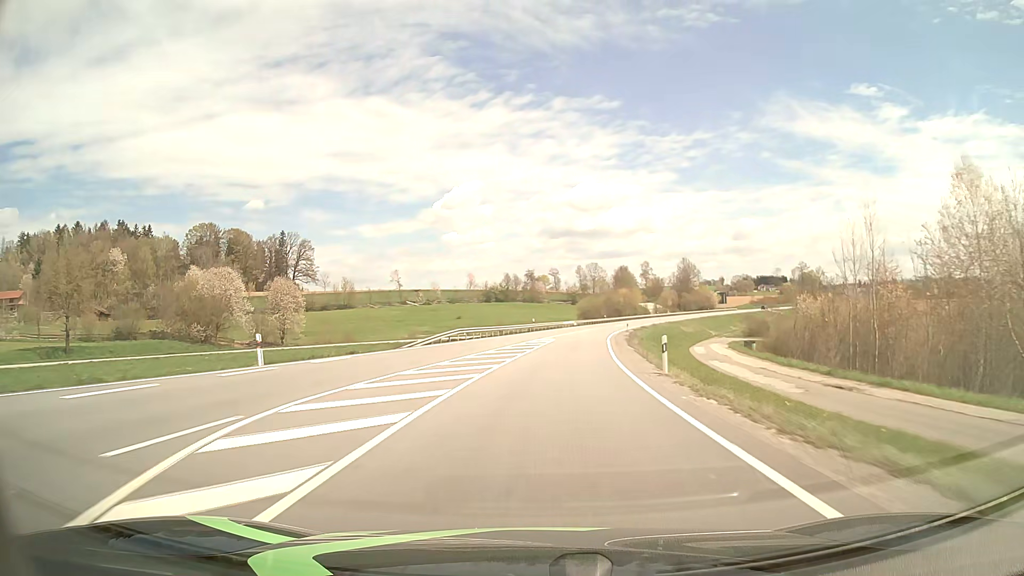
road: primary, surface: asphalt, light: Day
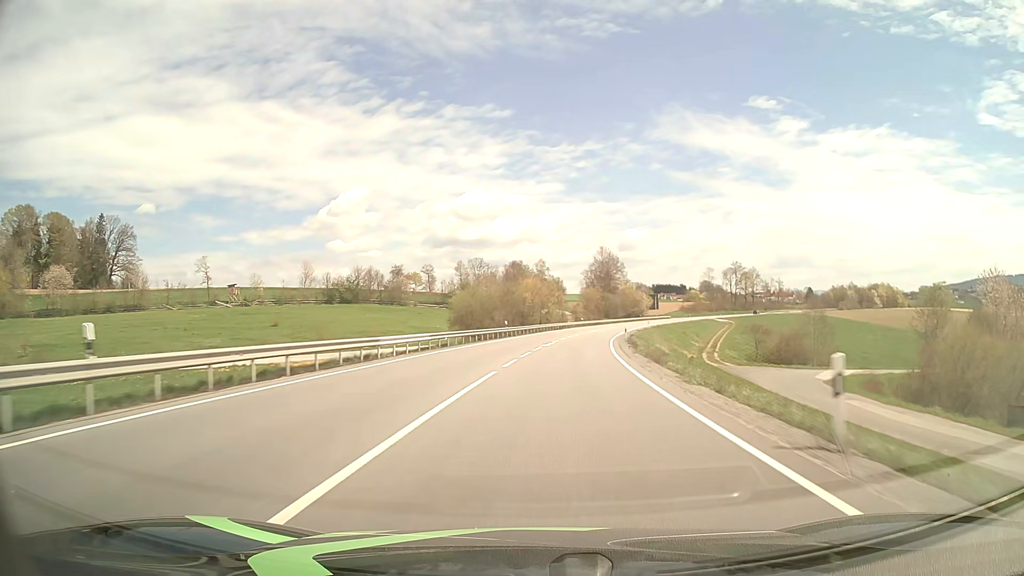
(+5.0, +62.8) m; +10°
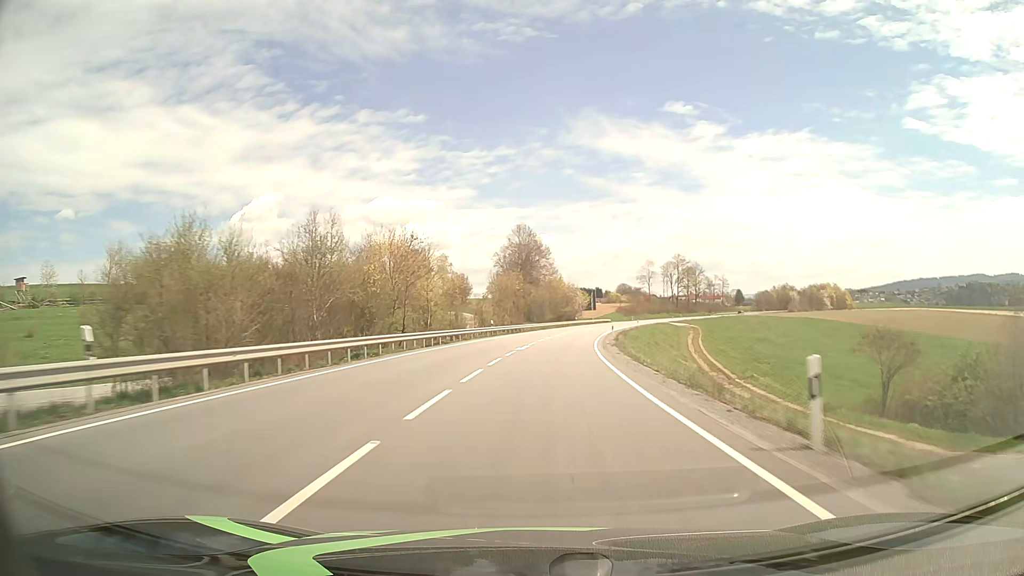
(+3.4, +47.1) m; +8°
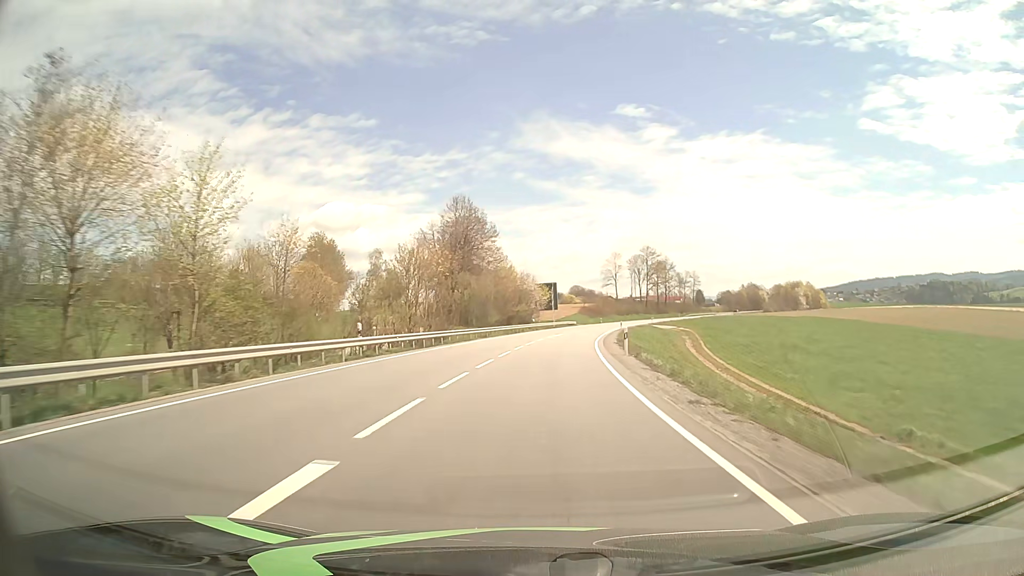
(+1.2, +31.5) m; +4°
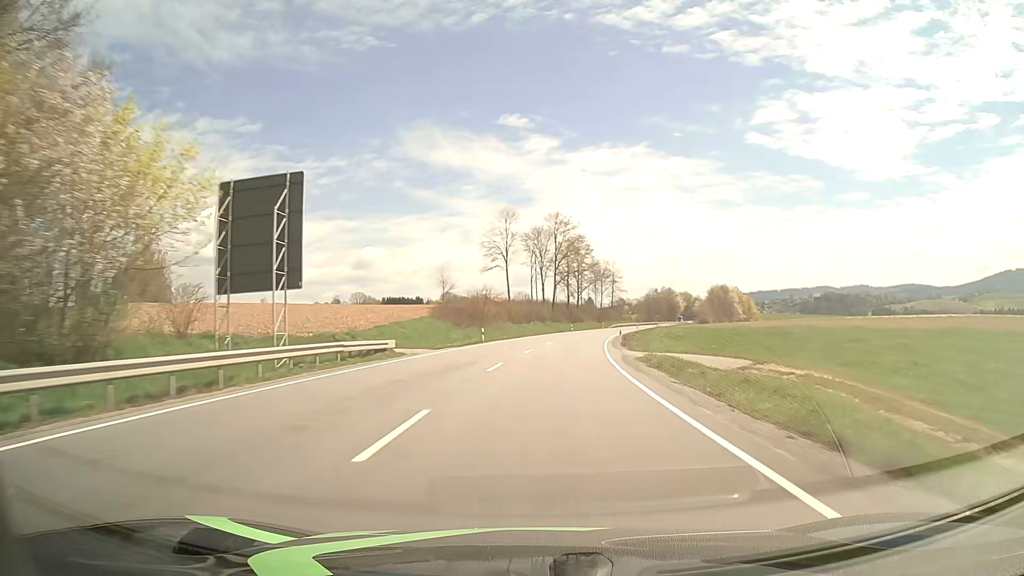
(+7.2, +78.5) m; +11°
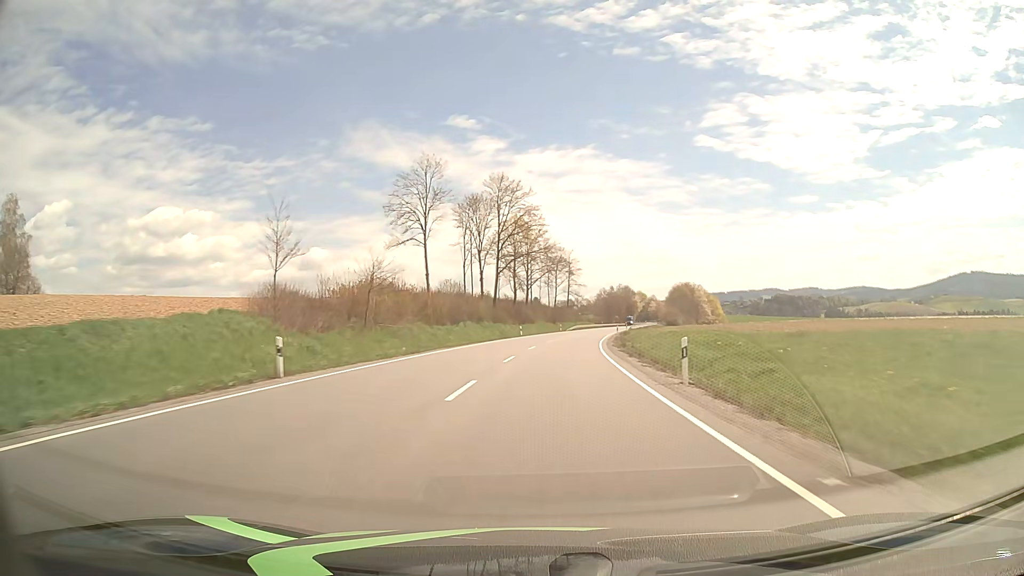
(+1.3, +31.5) m; +4°
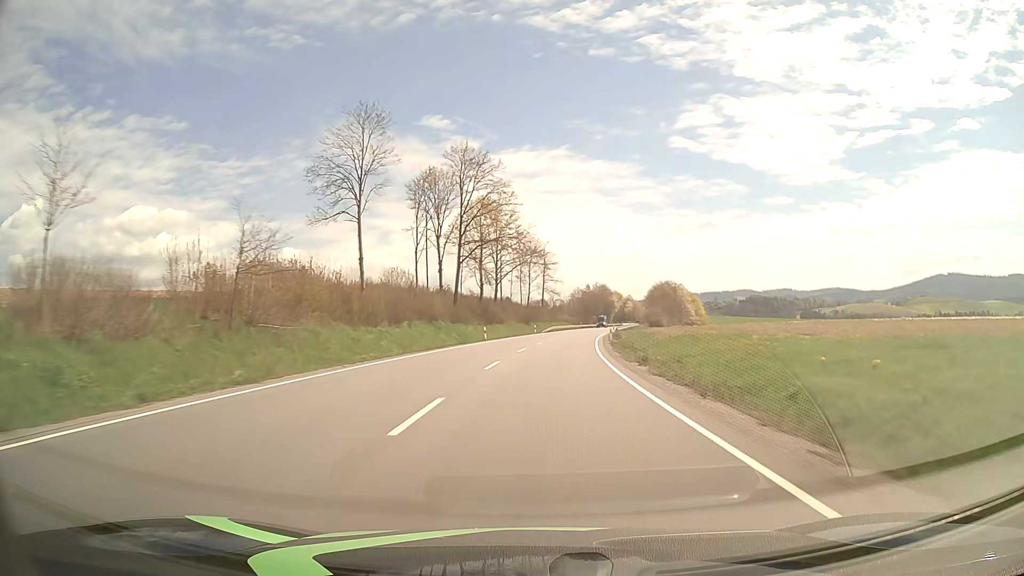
(+0.4, +15.8) m; +3°
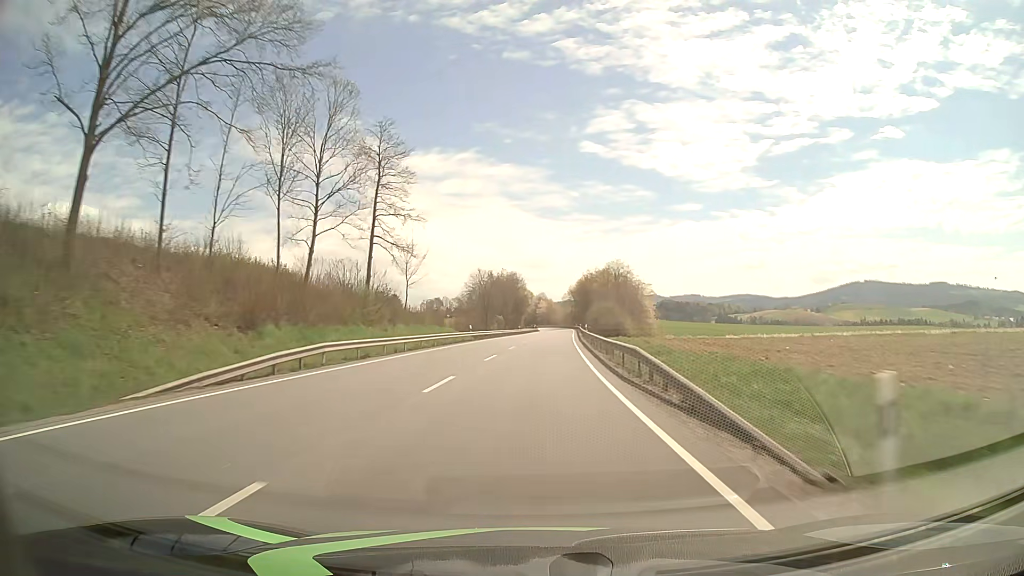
(+6.8, +78.6) m; +8°
(0, +10) (0, +20) (+1, +30) (+1, +40) (+1, +50) (+2, +60) (+3, +70) (+3, +80) (+4, +90) (+4, +100) m
